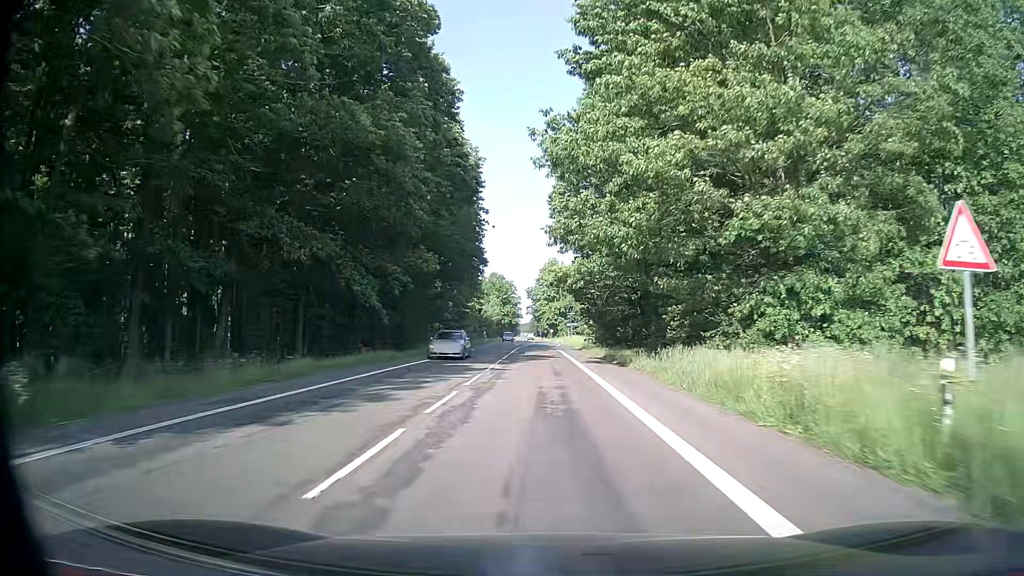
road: secondary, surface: asphalt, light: Day
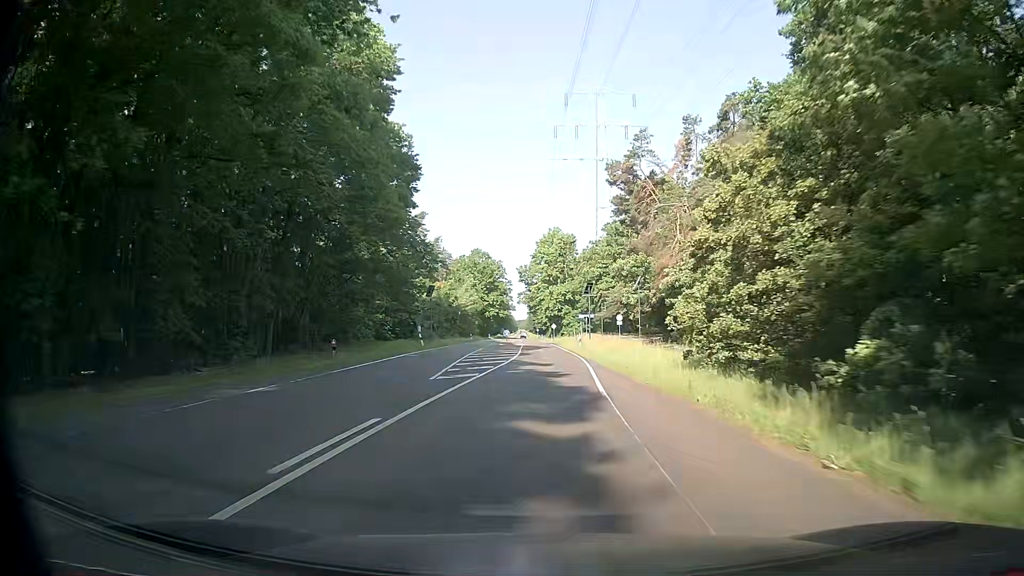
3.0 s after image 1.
(-0.3, +55.9) m; 0°
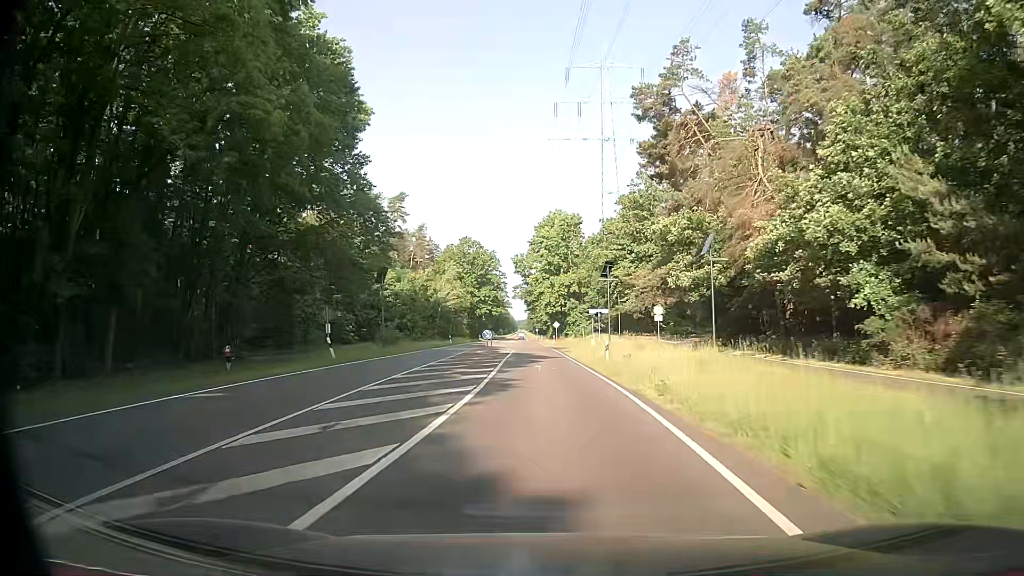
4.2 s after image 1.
(-0.1, +22.4) m; 0°
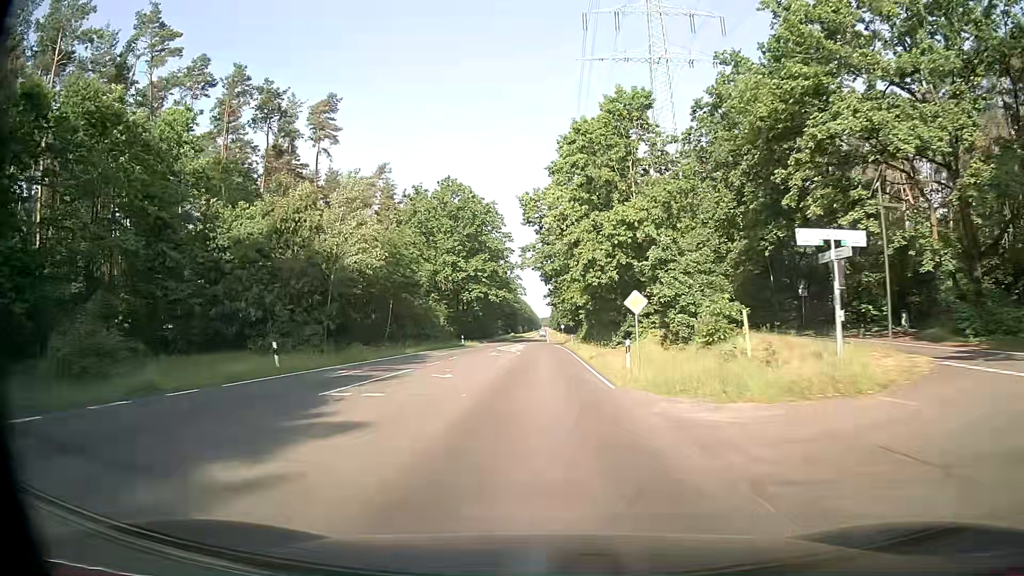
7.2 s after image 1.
(-1.5, +56.3) m; -3°
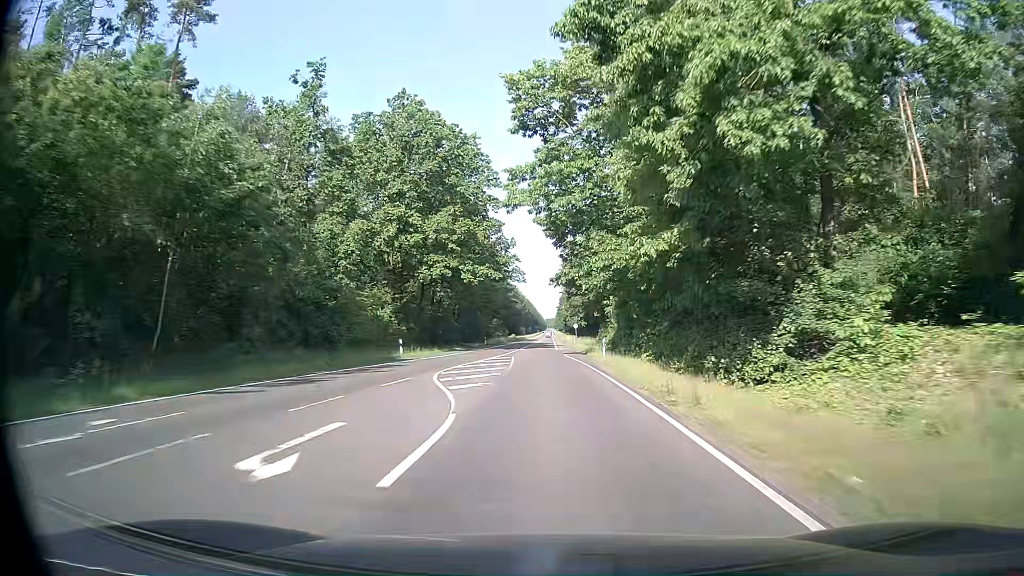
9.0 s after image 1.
(-0.2, +34.2) m; 0°
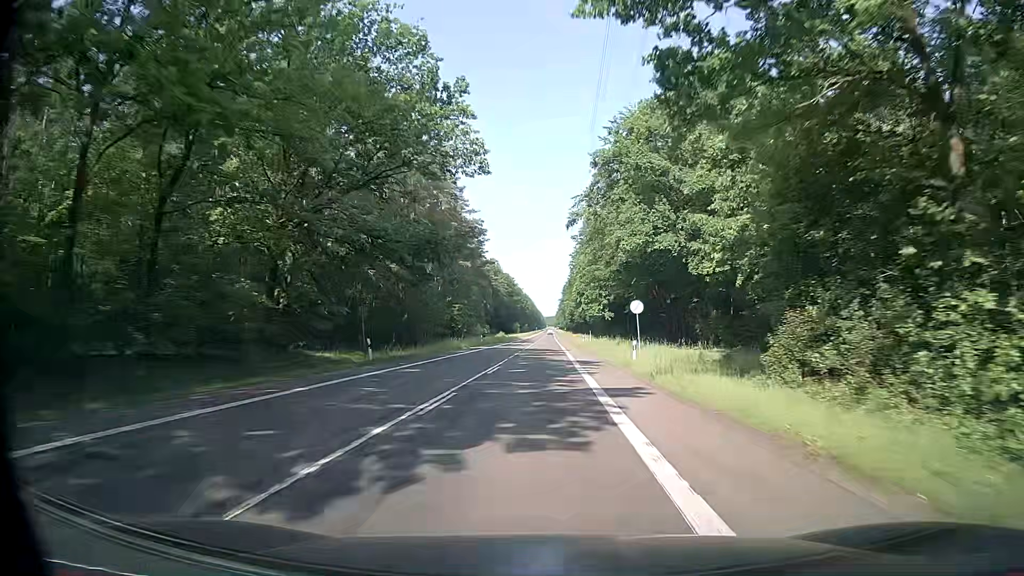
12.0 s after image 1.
(-0.1, +60.9) m; 0°
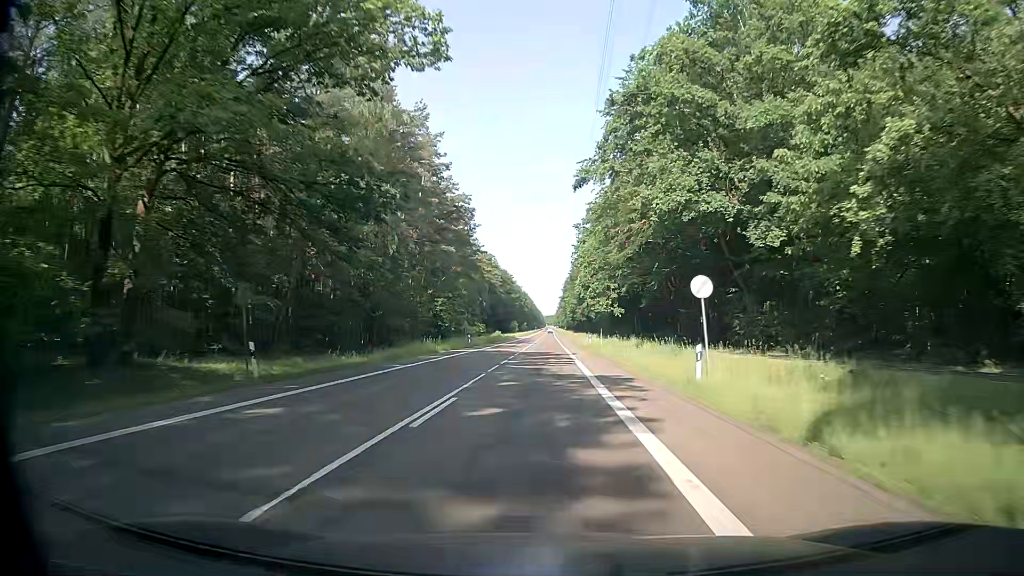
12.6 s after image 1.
(+0.1, +12.9) m; 0°
